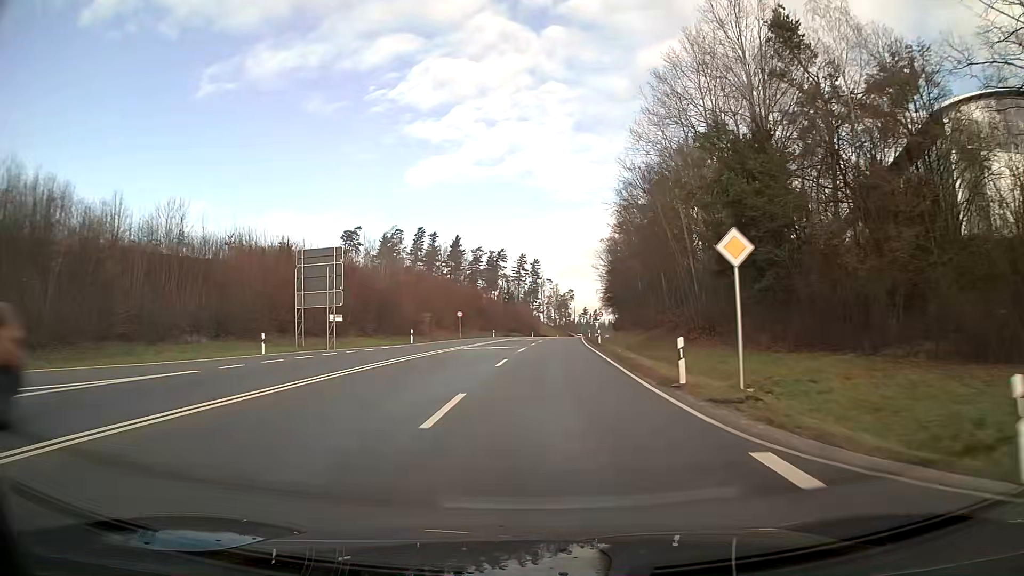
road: primary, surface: asphalt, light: Day
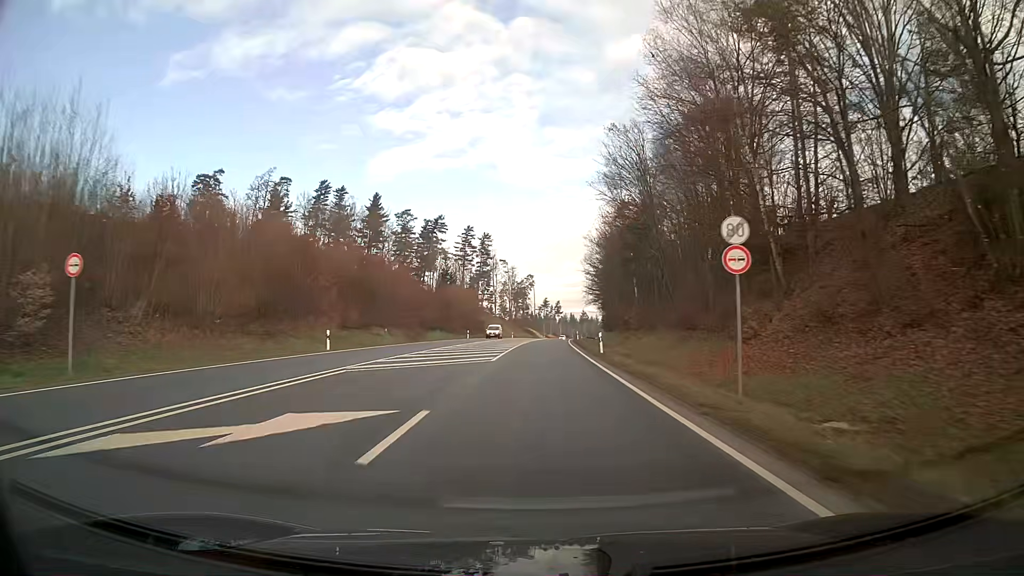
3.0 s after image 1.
(+2.1, +62.5) m; +3°
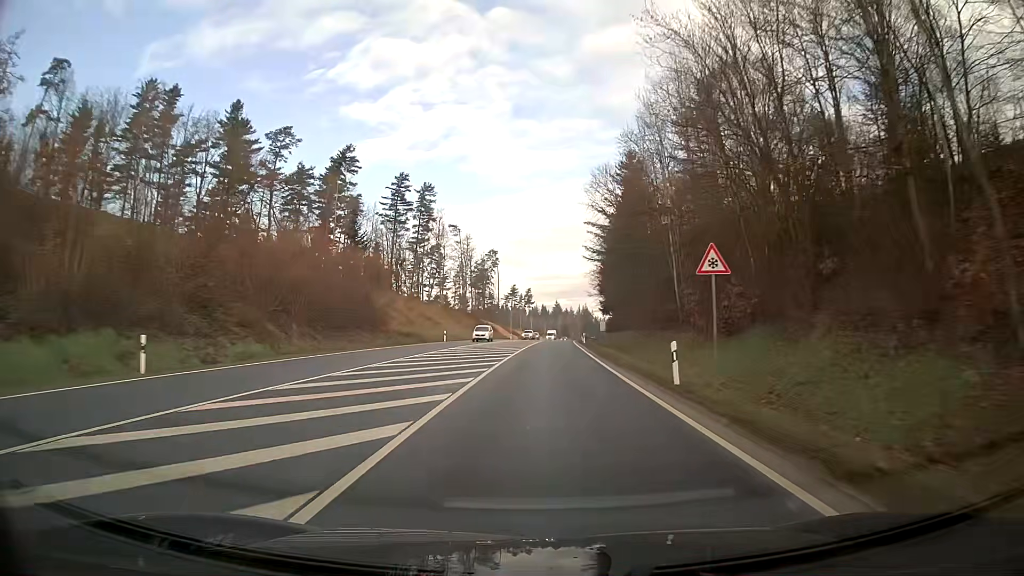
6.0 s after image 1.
(+1.6, +67.5) m; +3°
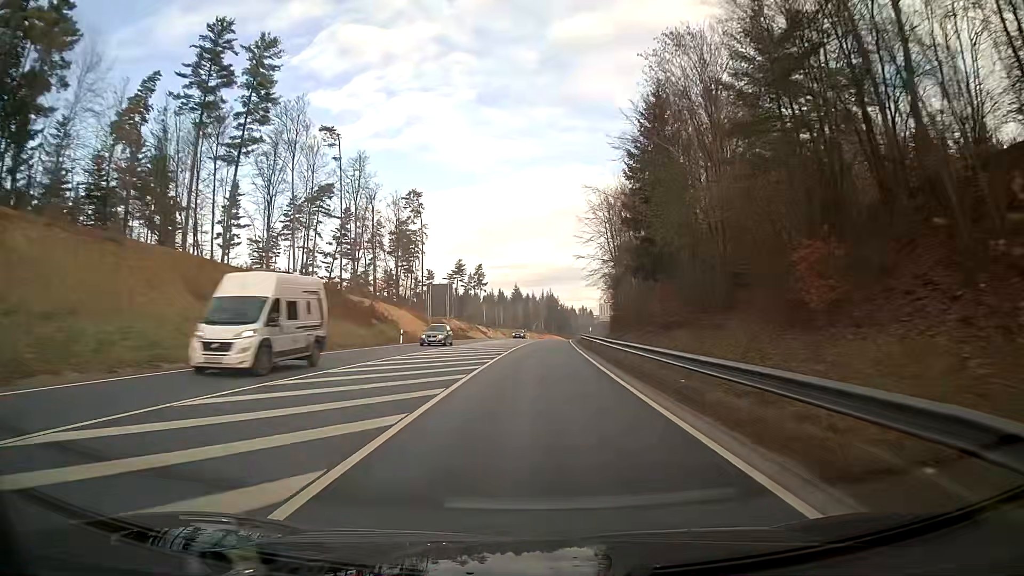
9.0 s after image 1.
(+2.4, +76.2) m; +3°
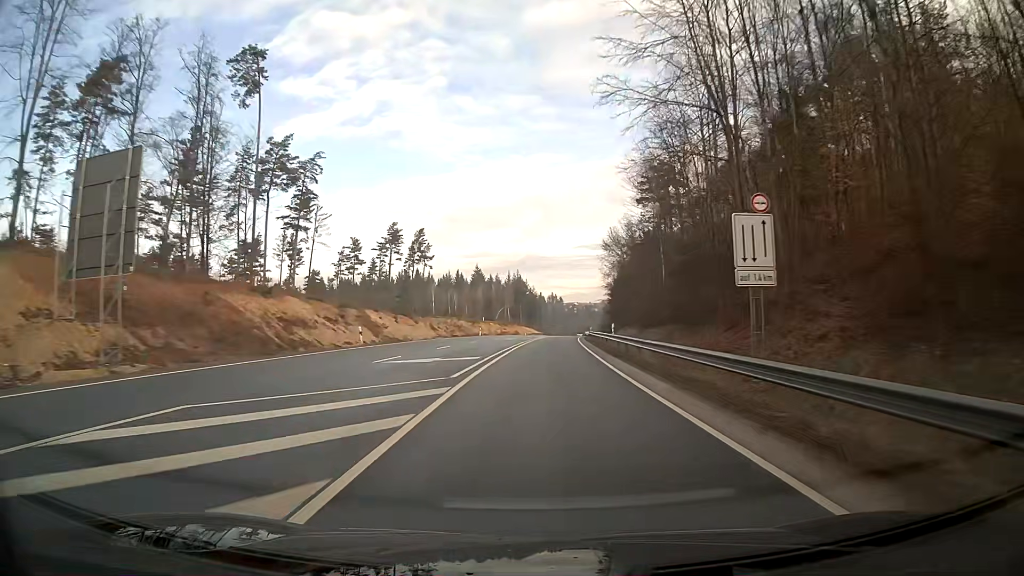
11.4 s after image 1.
(+1.4, +64.8) m; +3°
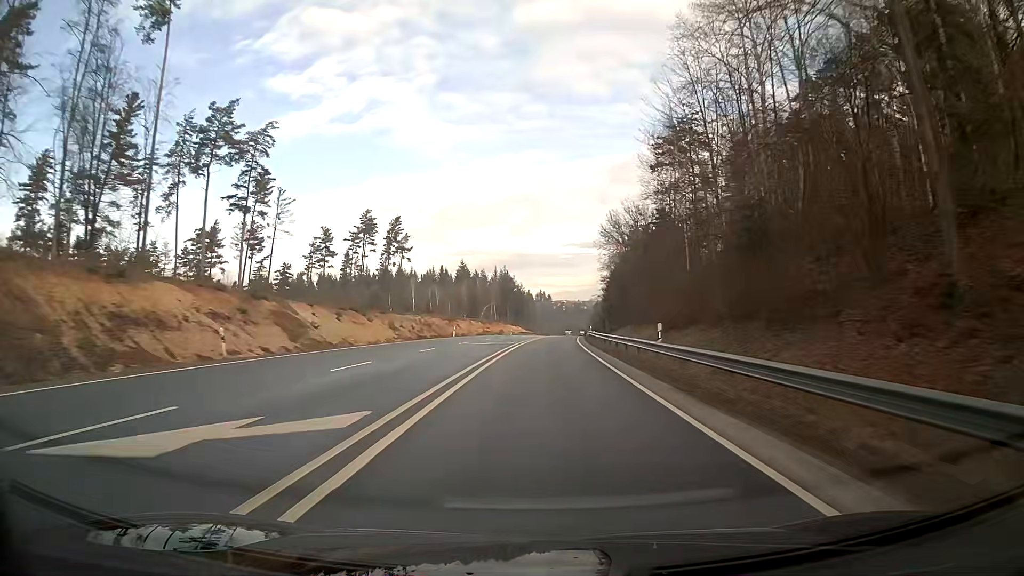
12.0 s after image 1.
(+0.1, +16.1) m; +1°
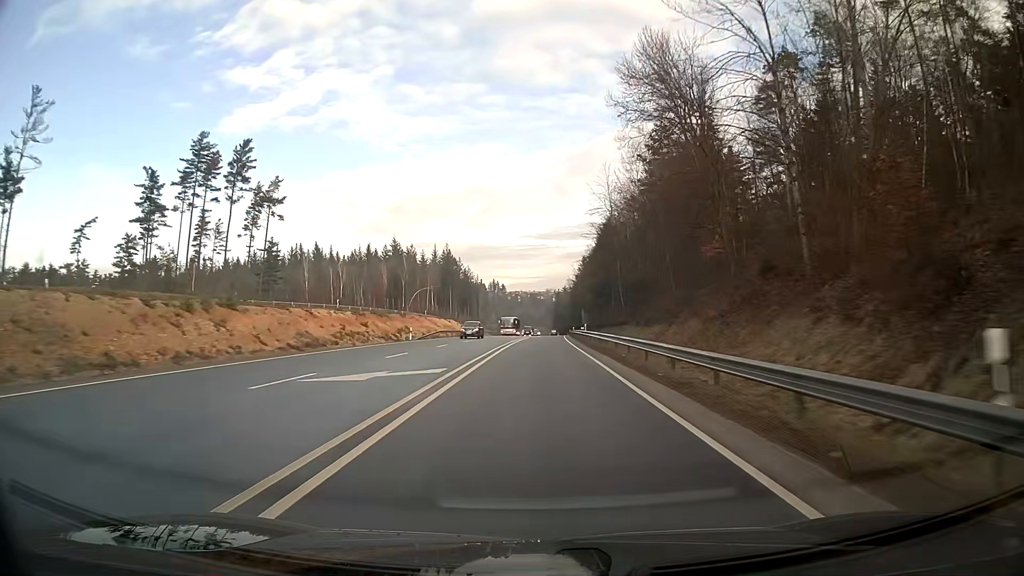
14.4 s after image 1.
(+2.2, +64.4) m; +4°
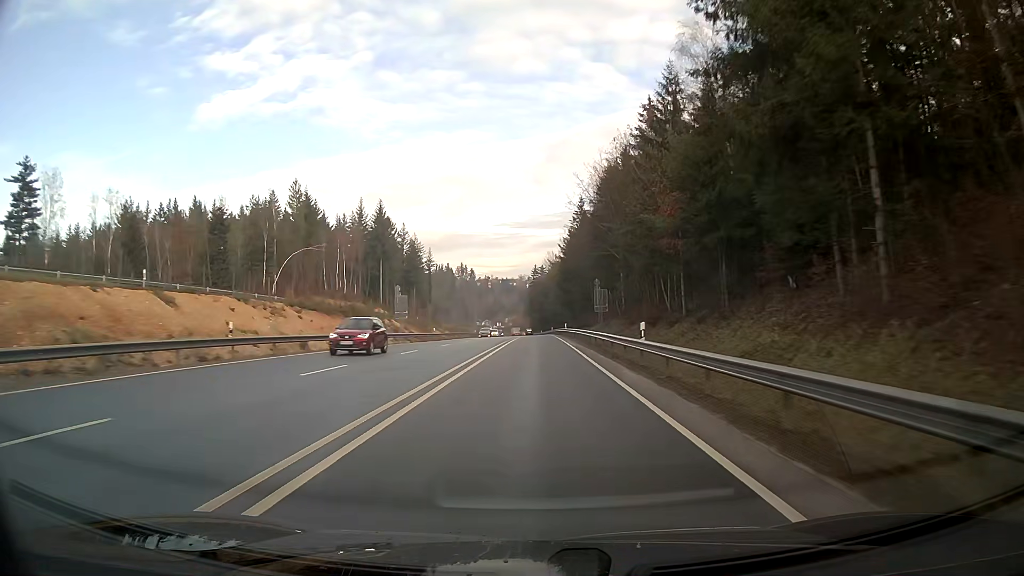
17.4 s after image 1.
(+1.8, +80.6) m; +2°
